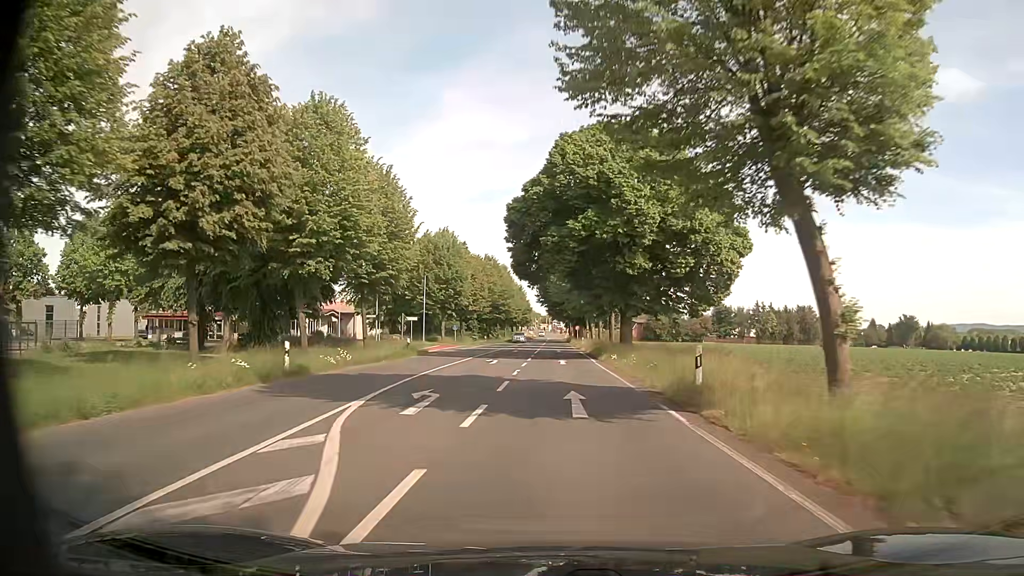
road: secondary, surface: asphalt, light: Day
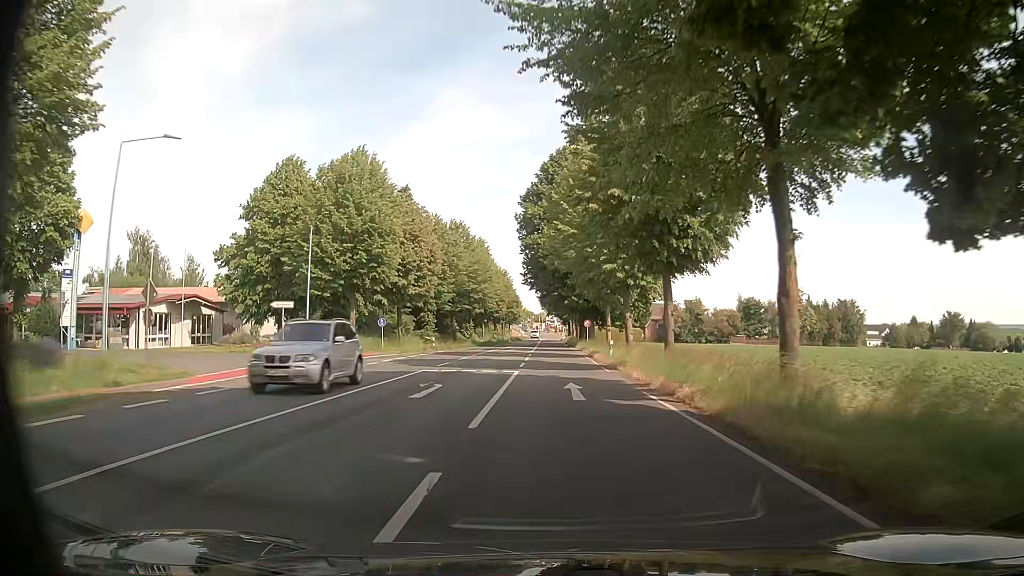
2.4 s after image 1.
(0.0, +36.1) m; +1°
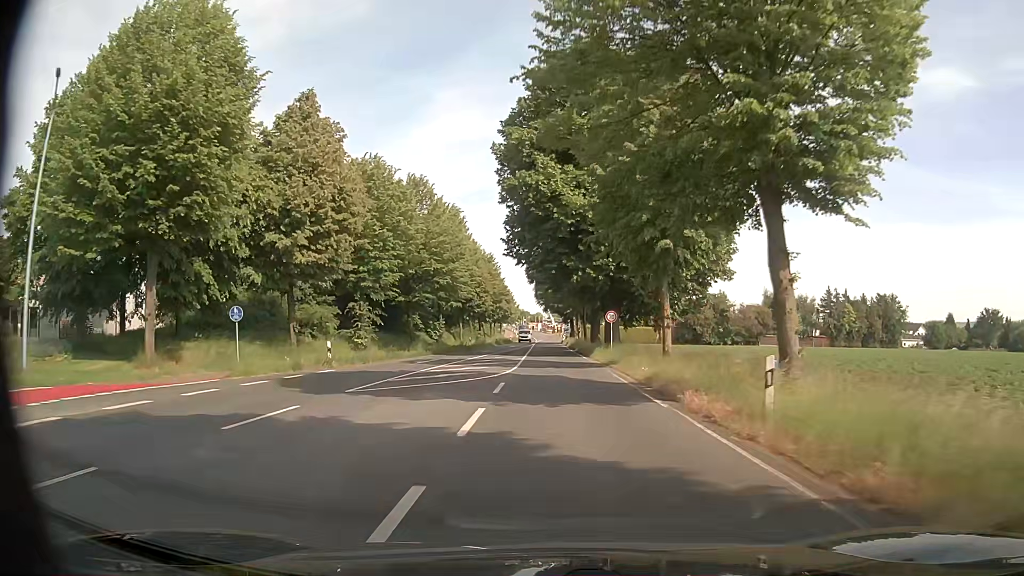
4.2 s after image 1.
(-0.2, +24.6) m; 0°
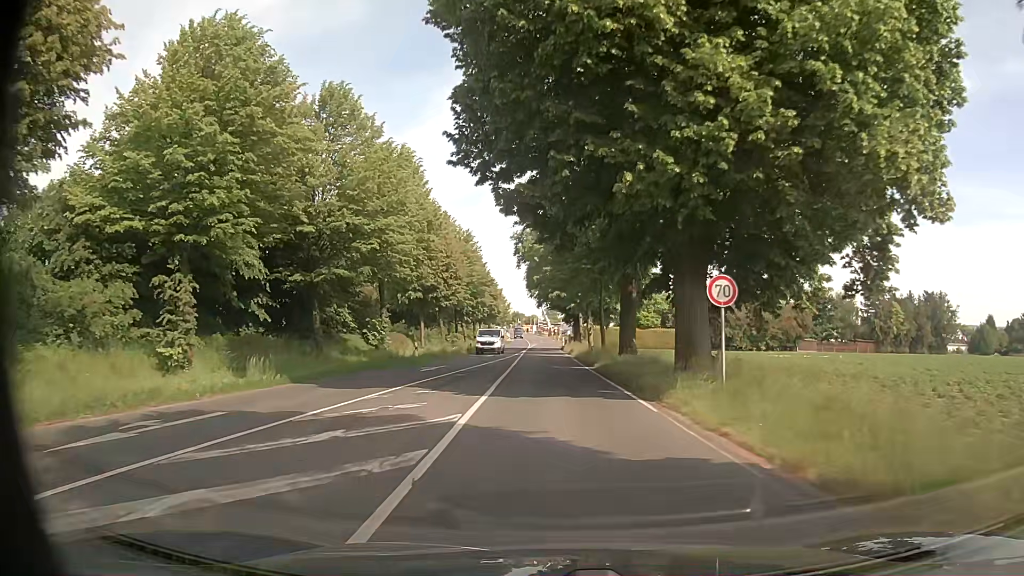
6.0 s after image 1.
(-0.1, +23.6) m; 0°
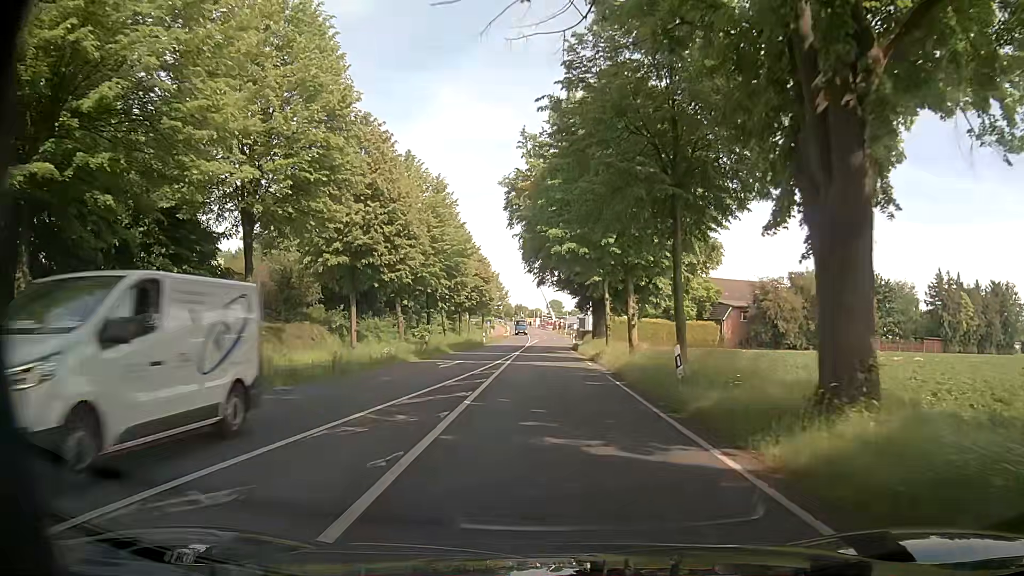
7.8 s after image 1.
(+0.1, +22.5) m; -2°
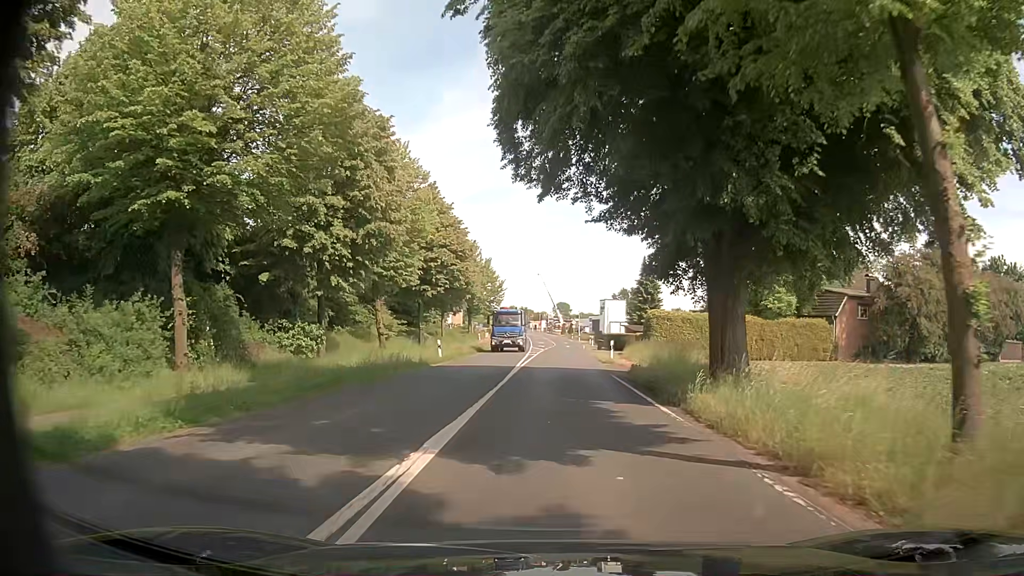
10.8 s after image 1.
(+0.7, +31.6) m; +2°
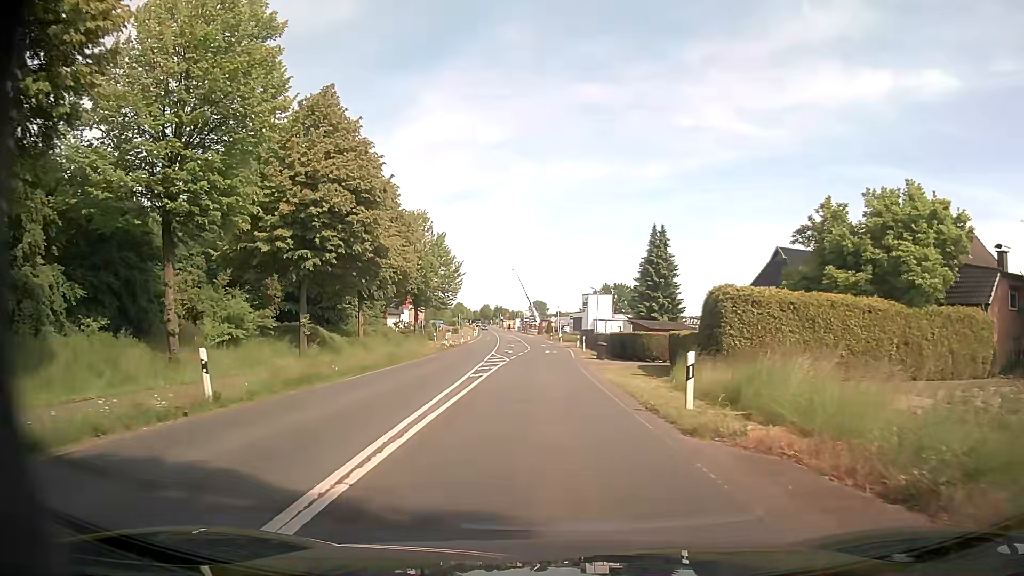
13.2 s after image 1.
(+0.3, +23.0) m; +1°
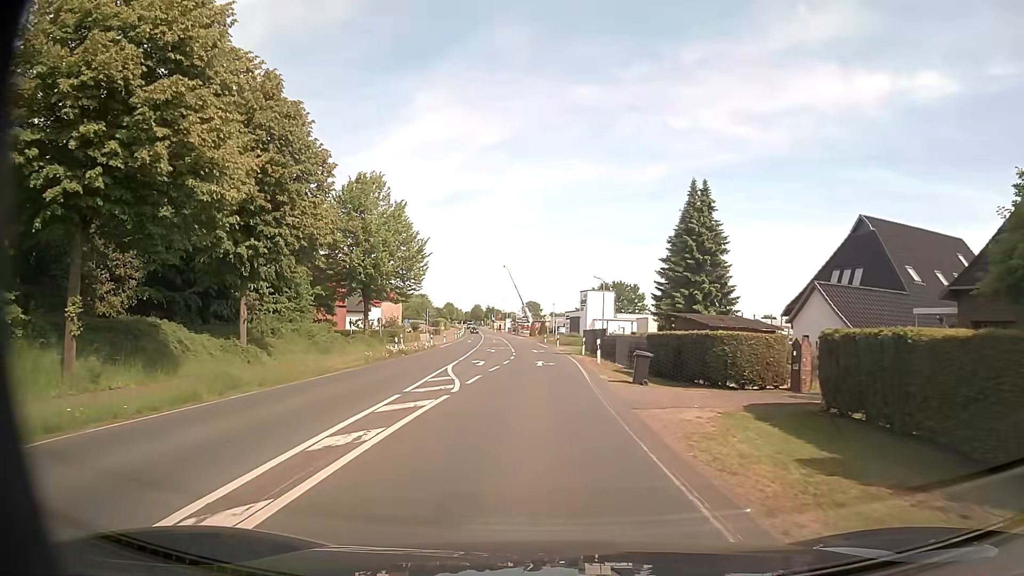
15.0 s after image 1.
(+0.2, +17.6) m; +1°
(0, +10) (0, +20) (0, +30) (0, +40) (0, +50) (-1, +60) (-1, +70) (-2, +80) (-3, +90) (-4, +100) m
